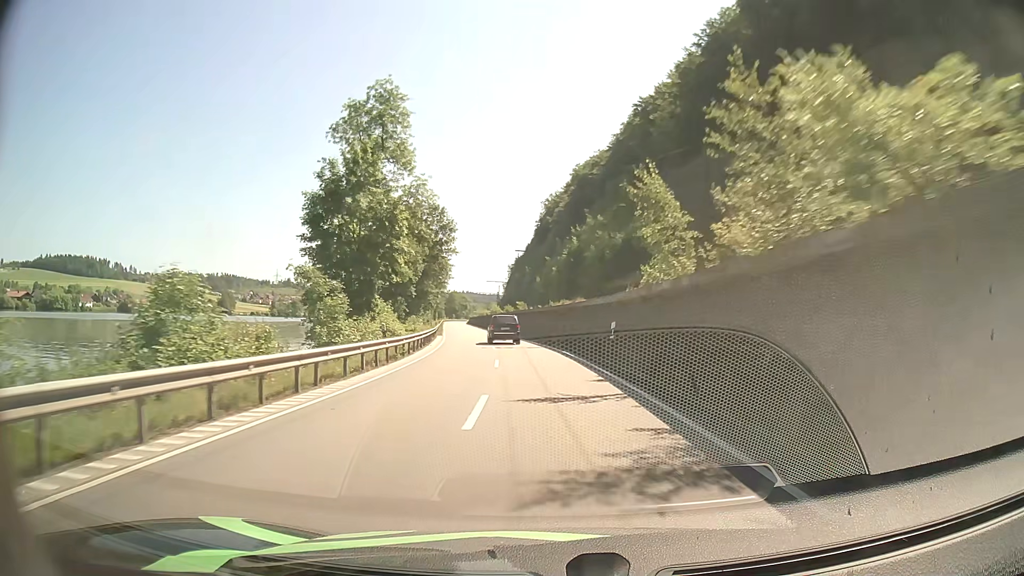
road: primary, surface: asphalt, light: Day
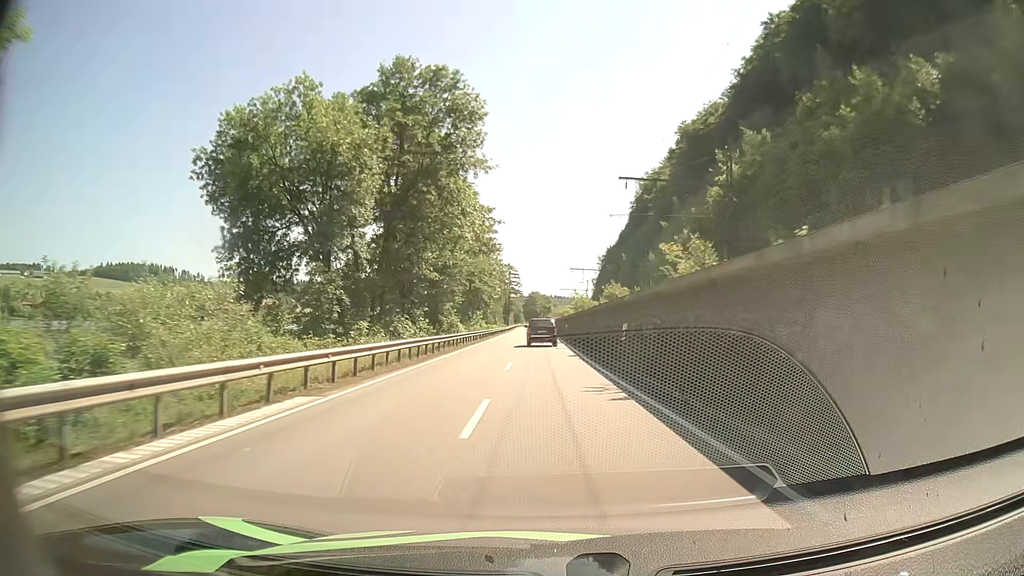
(-3.4, +48.3) m; -8°
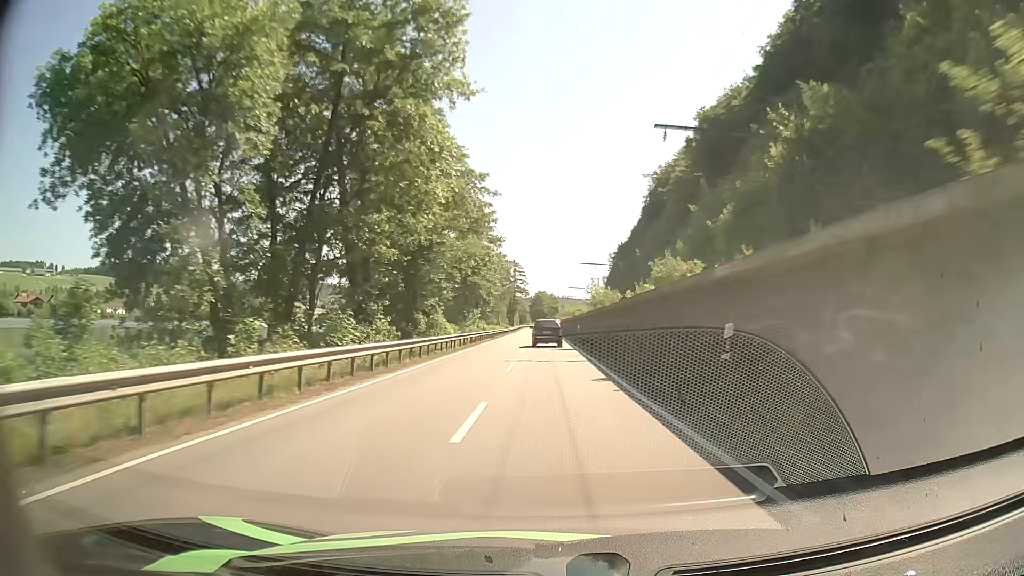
(-0.1, +12.4) m; -1°
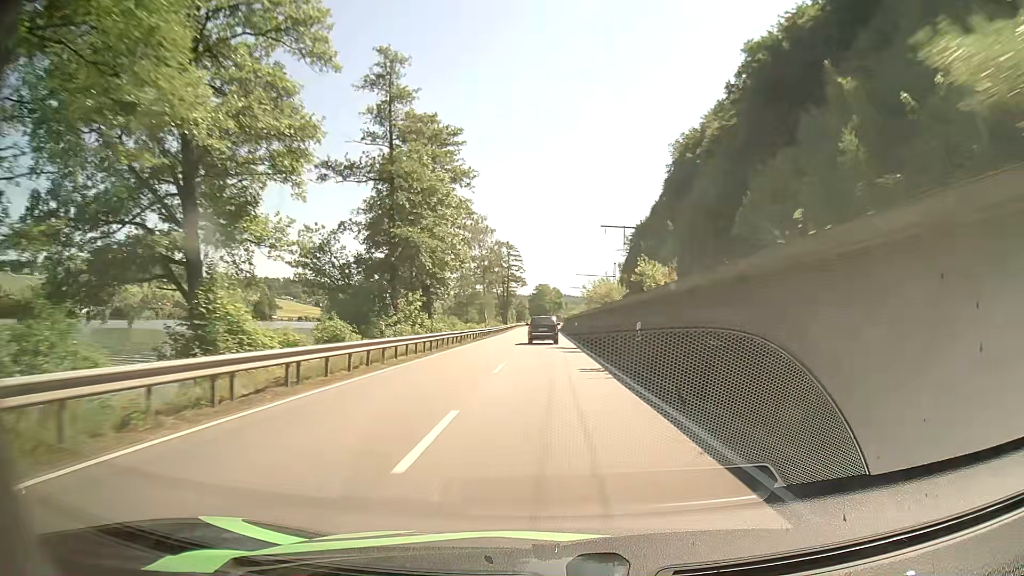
(0.0, +37.5) m; 0°
(0, +10) (0, +20) (0, +30) (0, +40) (0, +50) (0, +60) (0, +70) (-1, +80) (-1, +90) (-1, +100) m
